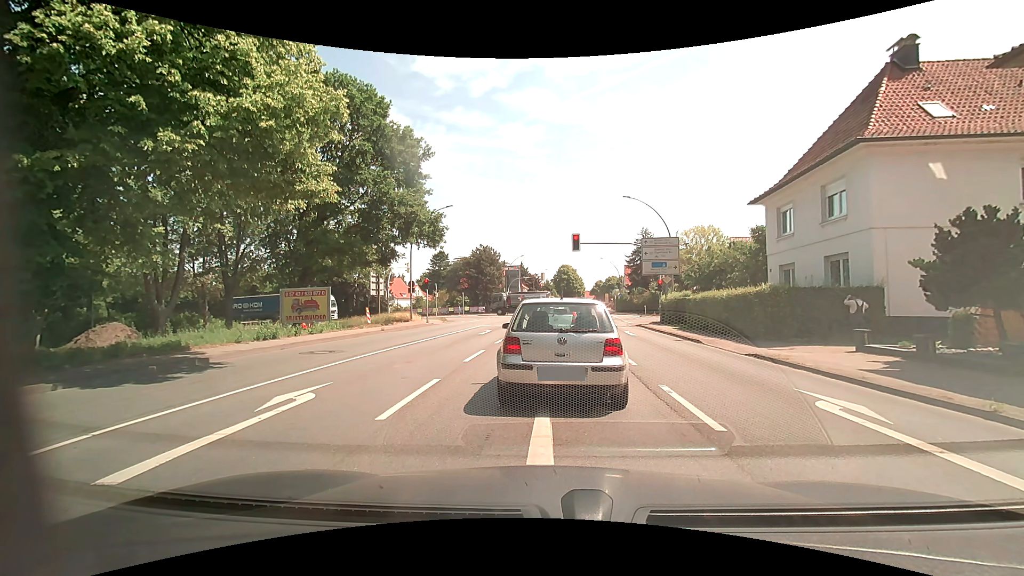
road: primary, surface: asphalt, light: Day
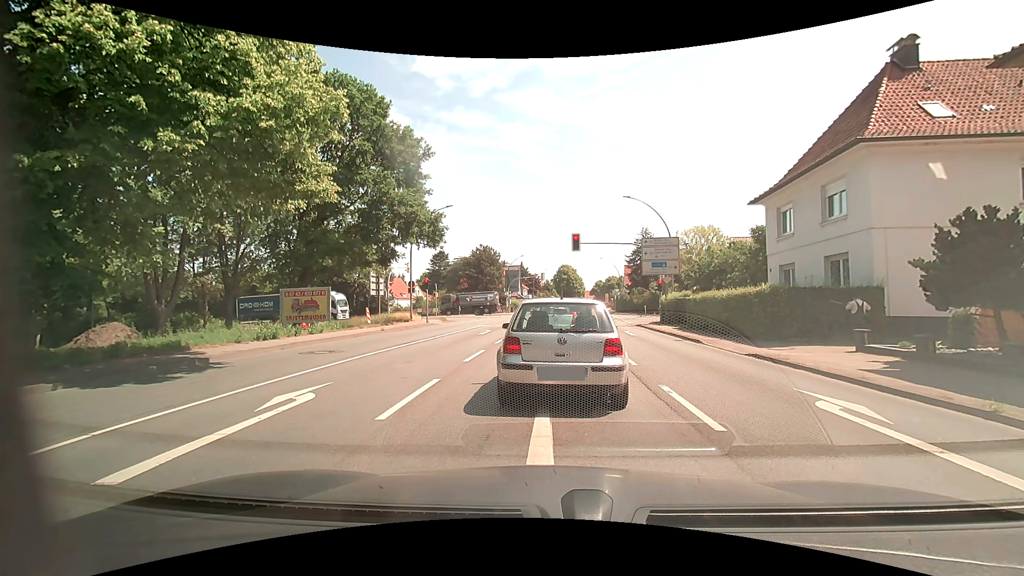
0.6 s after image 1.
(0.0, 0.0) m; 0°
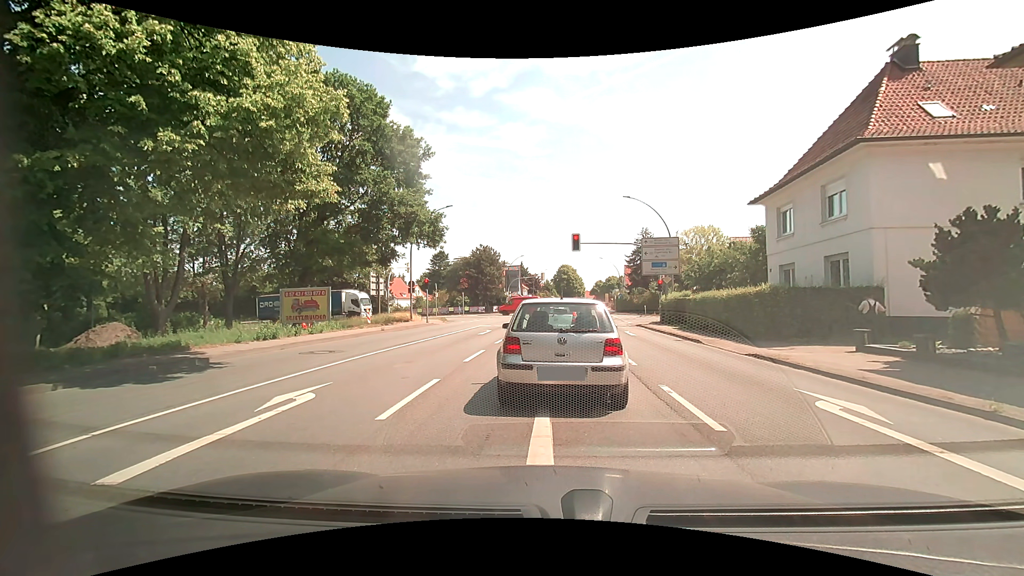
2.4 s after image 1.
(0.0, 0.0) m; 0°
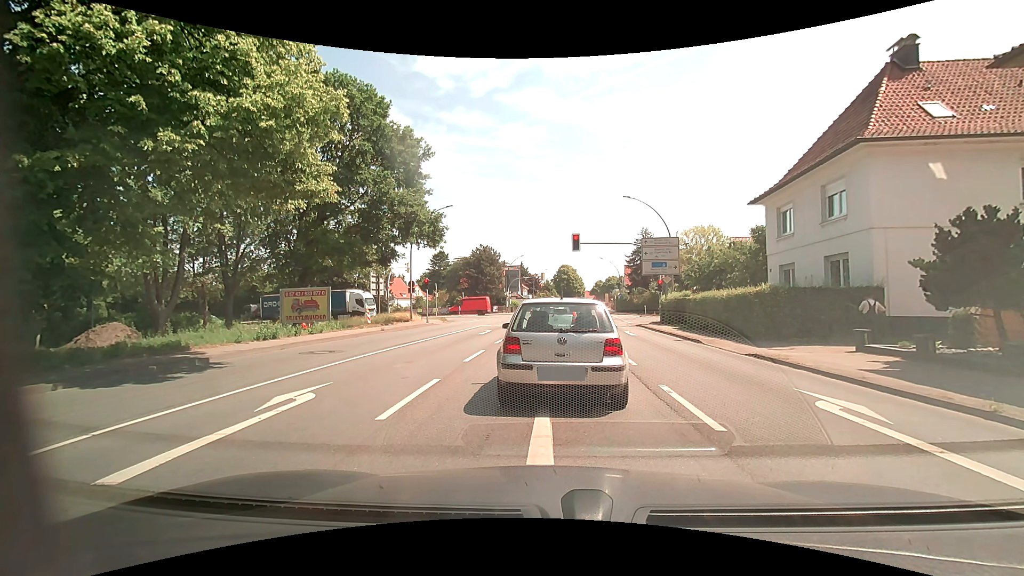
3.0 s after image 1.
(0.0, 0.0) m; 0°
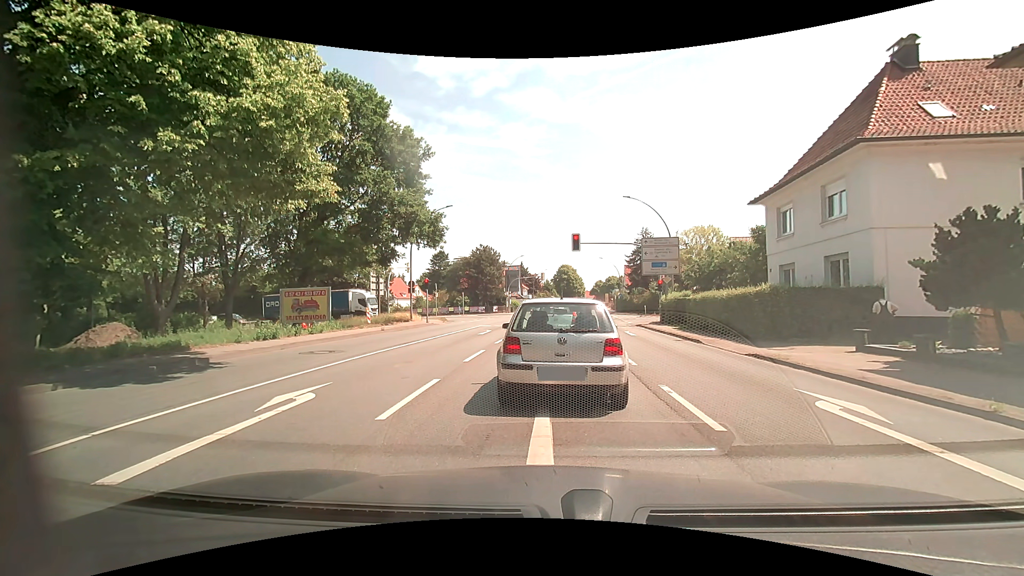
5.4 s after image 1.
(0.0, 0.0) m; 0°
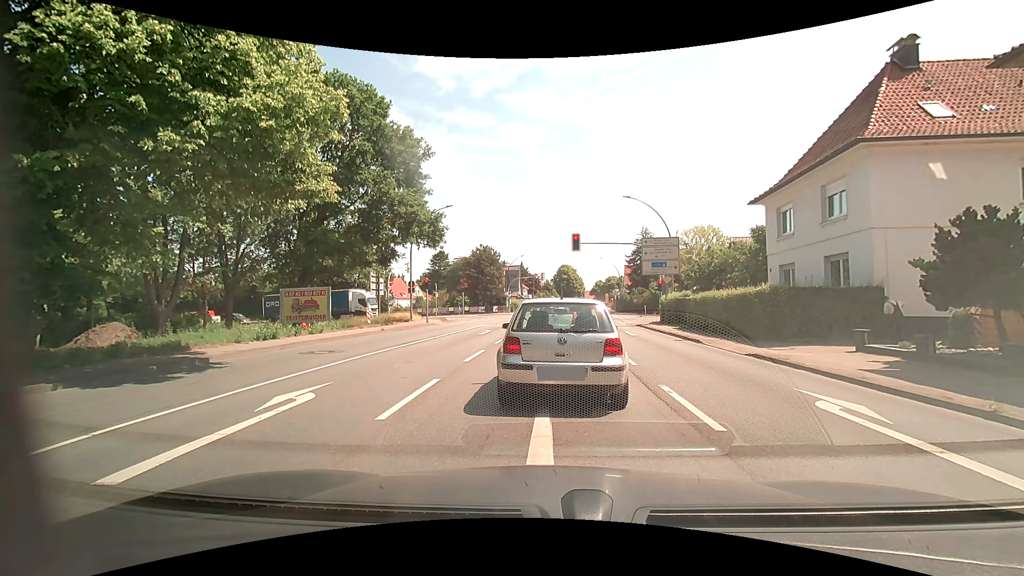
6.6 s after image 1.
(0.0, 0.0) m; 0°
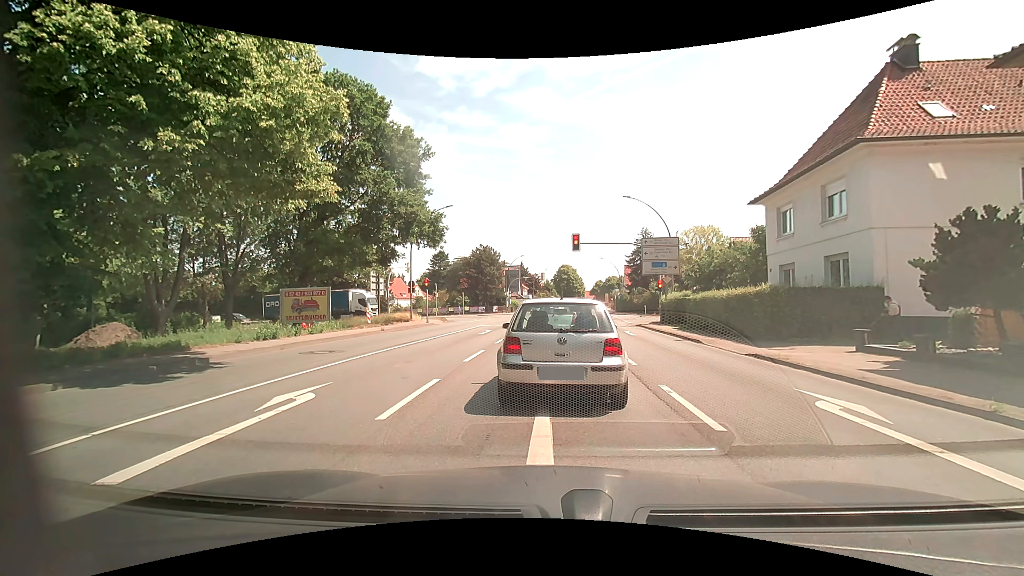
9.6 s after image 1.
(0.0, 0.0) m; 0°
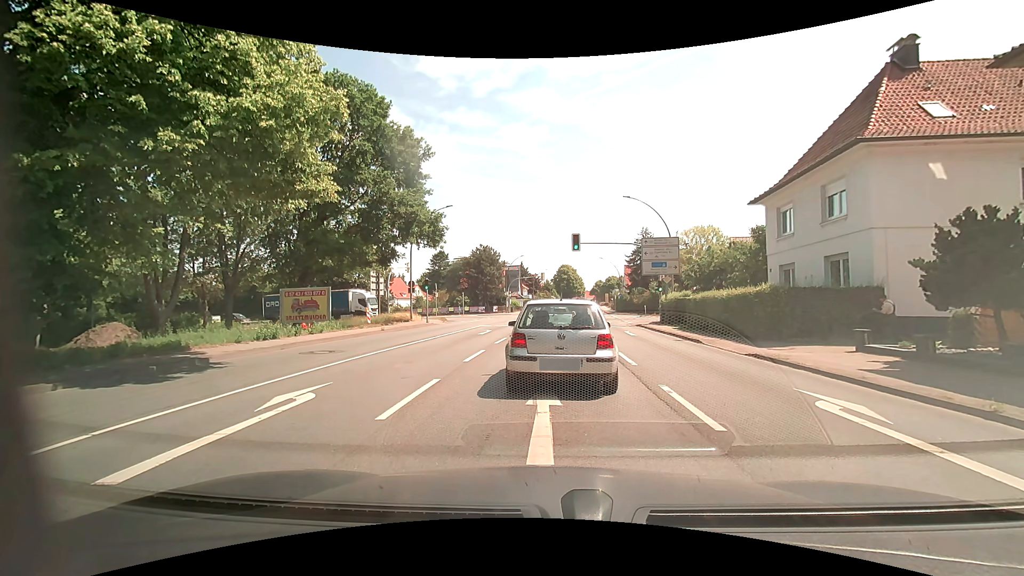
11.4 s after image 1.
(0.0, 0.0) m; 0°
